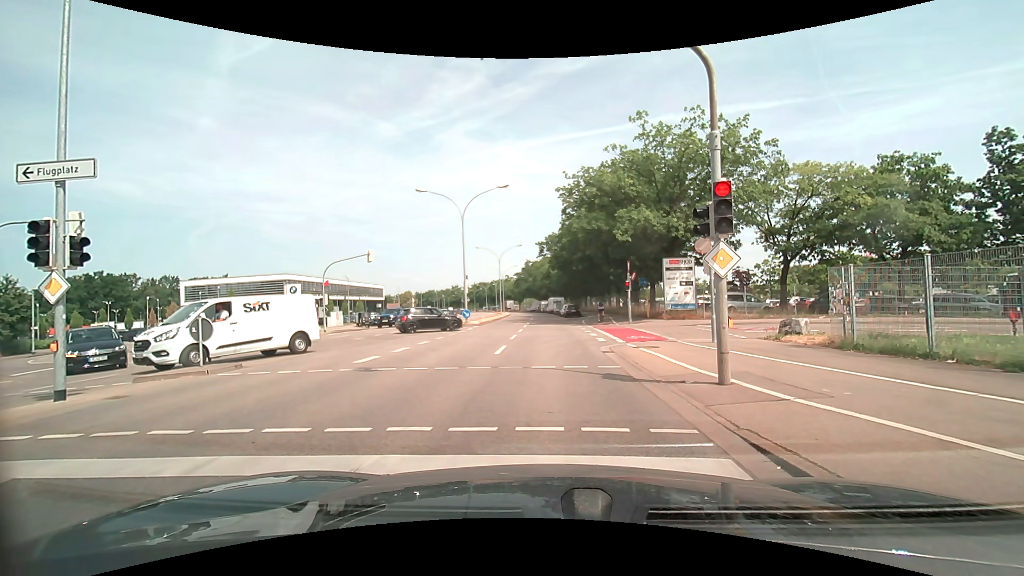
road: secondary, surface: asphalt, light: Day
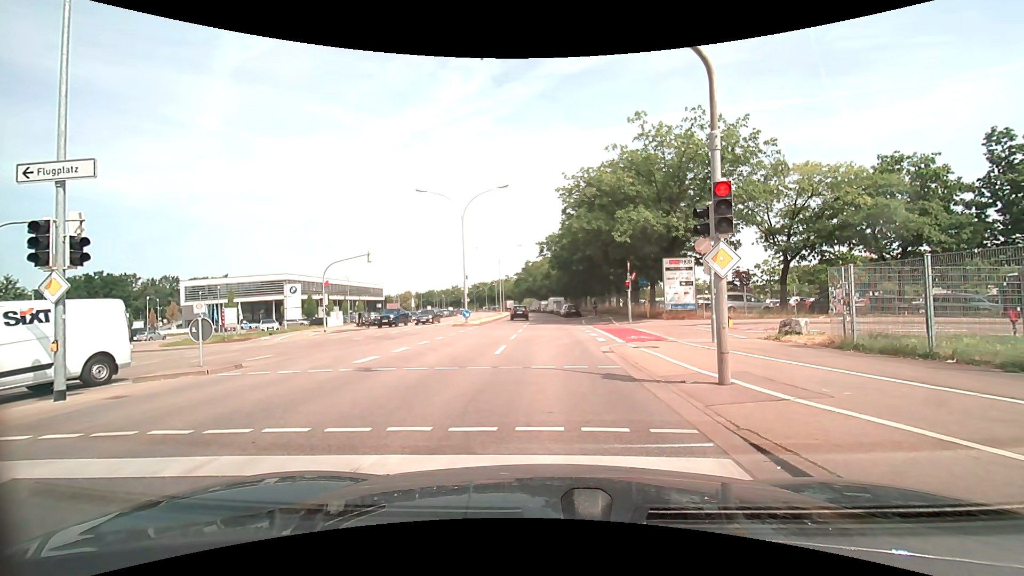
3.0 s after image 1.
(0.0, 0.0) m; 0°
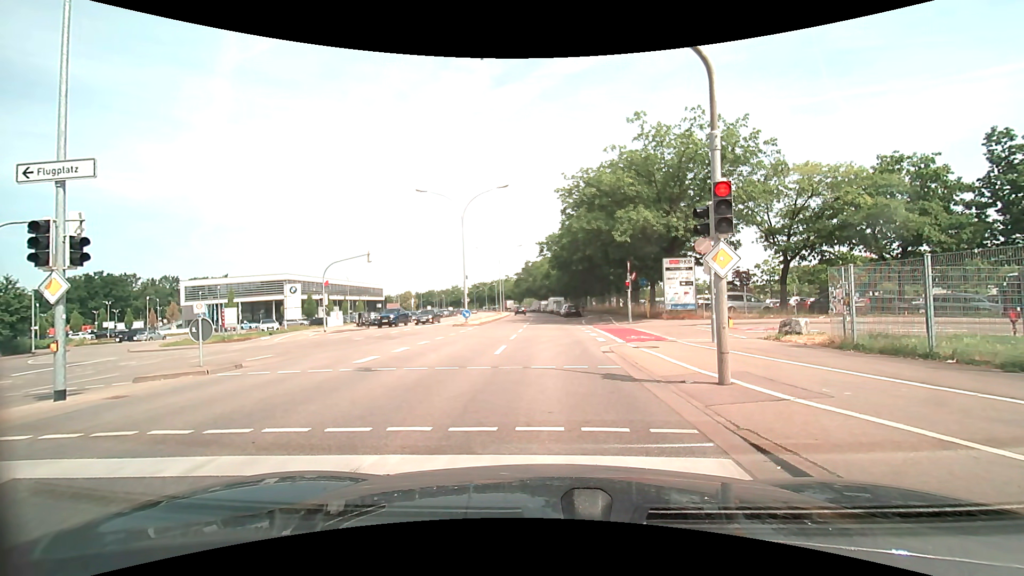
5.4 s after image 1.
(0.0, 0.0) m; 0°
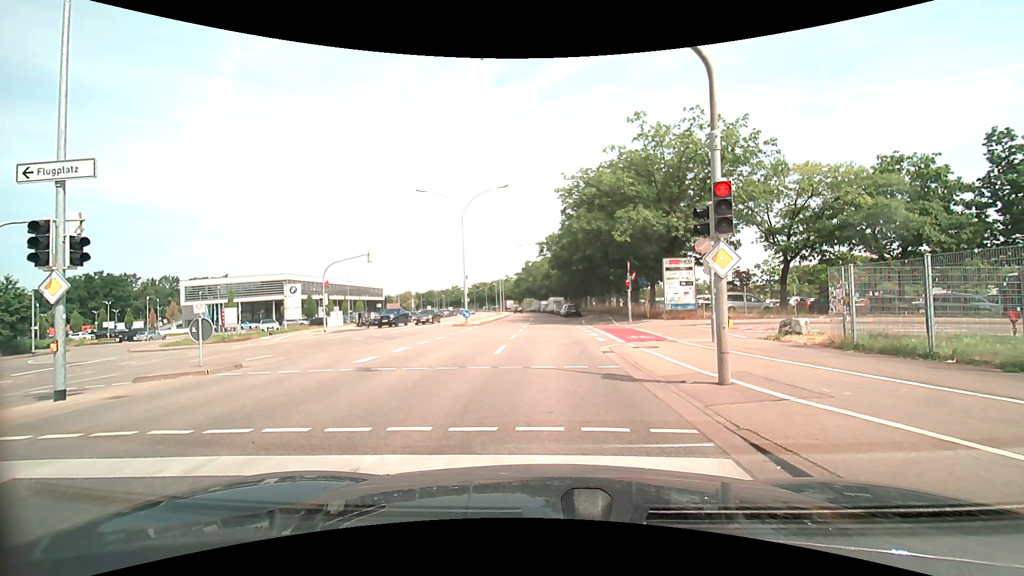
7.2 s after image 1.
(0.0, 0.0) m; 0°
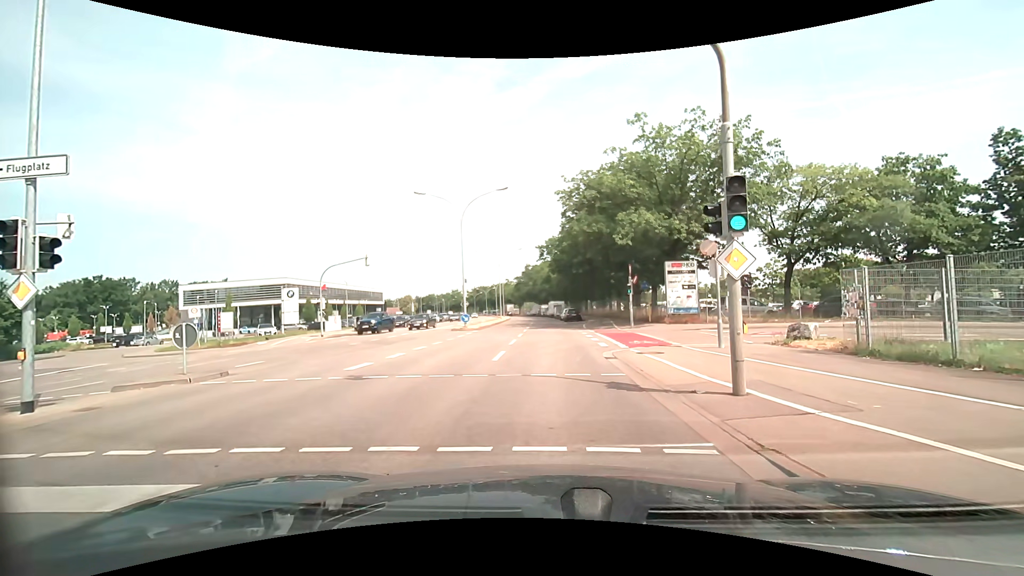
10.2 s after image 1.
(0.0, +0.6) m; 0°
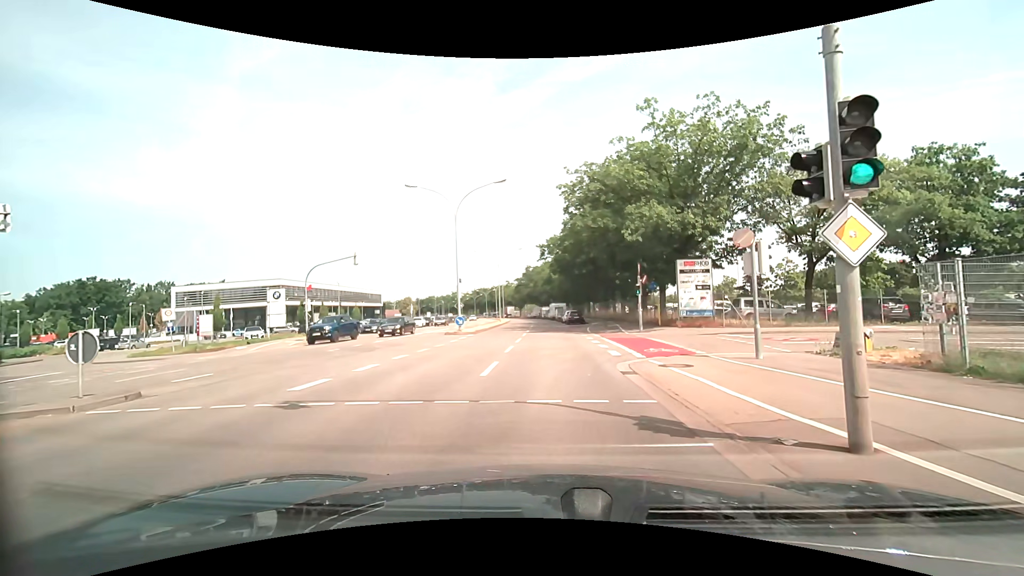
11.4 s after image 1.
(-0.1, +2.9) m; -2°
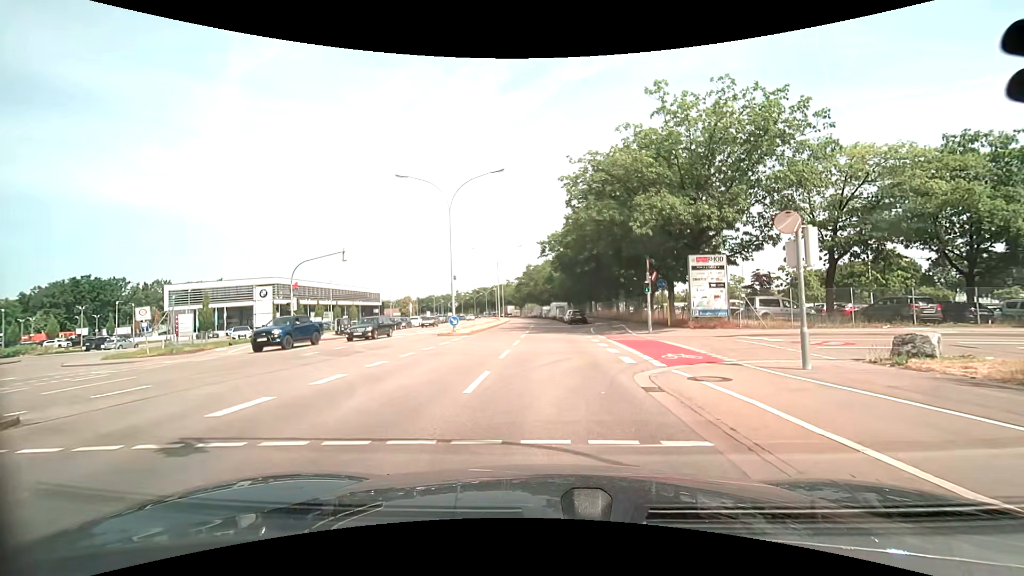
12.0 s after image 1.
(0.0, +2.5) m; 0°
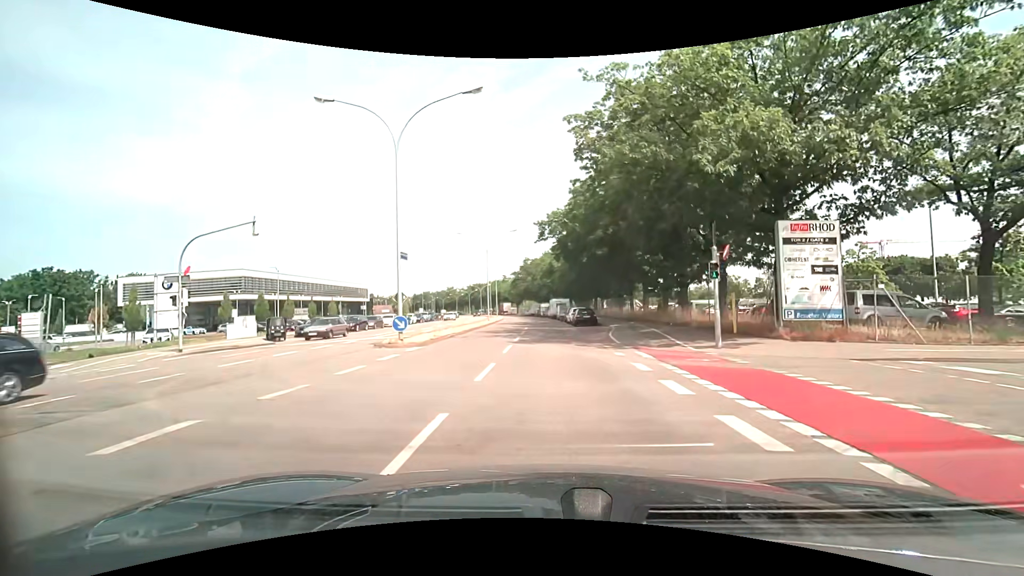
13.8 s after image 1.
(+0.1, +11.3) m; +1°
(0, +10) (0, +20) (0, +30) (0, +40) (0, +50) (0, +60) (-1, +70) (-1, +80) (-2, +90) (-3, +100) m
